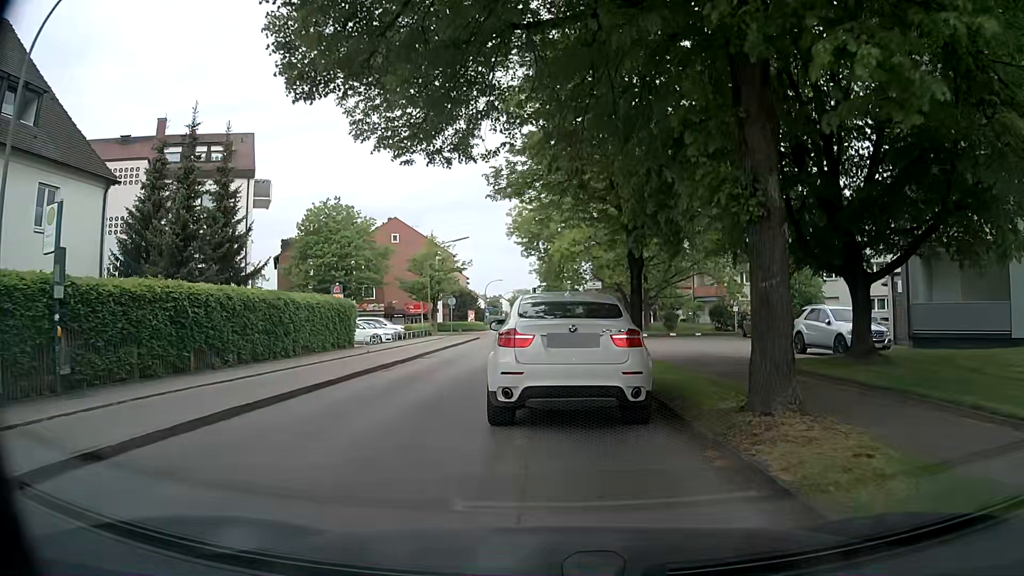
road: tertiary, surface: asphalt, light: Day
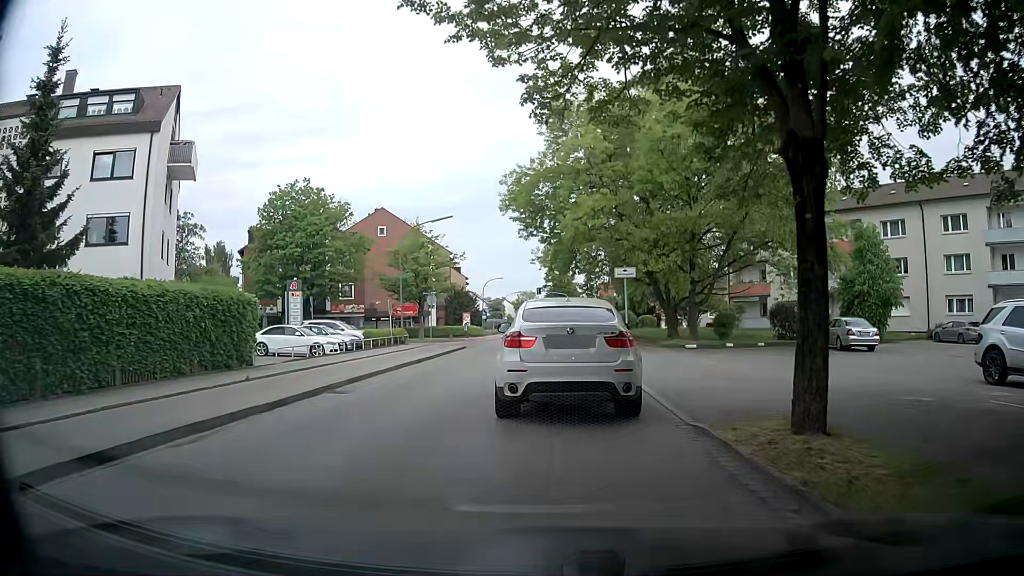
(0.0, +11.9) m; 0°
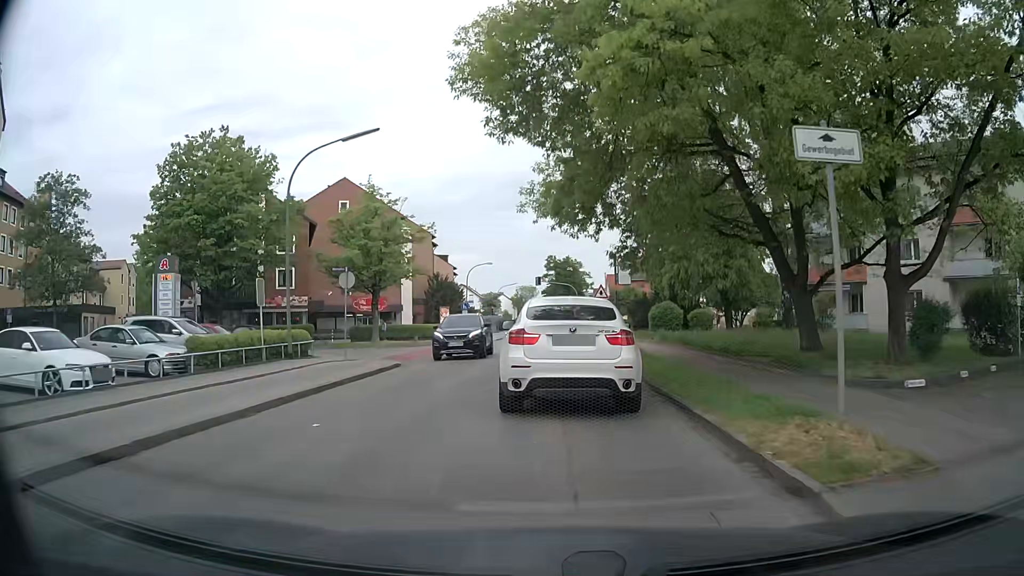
(-0.2, +17.9) m; 0°
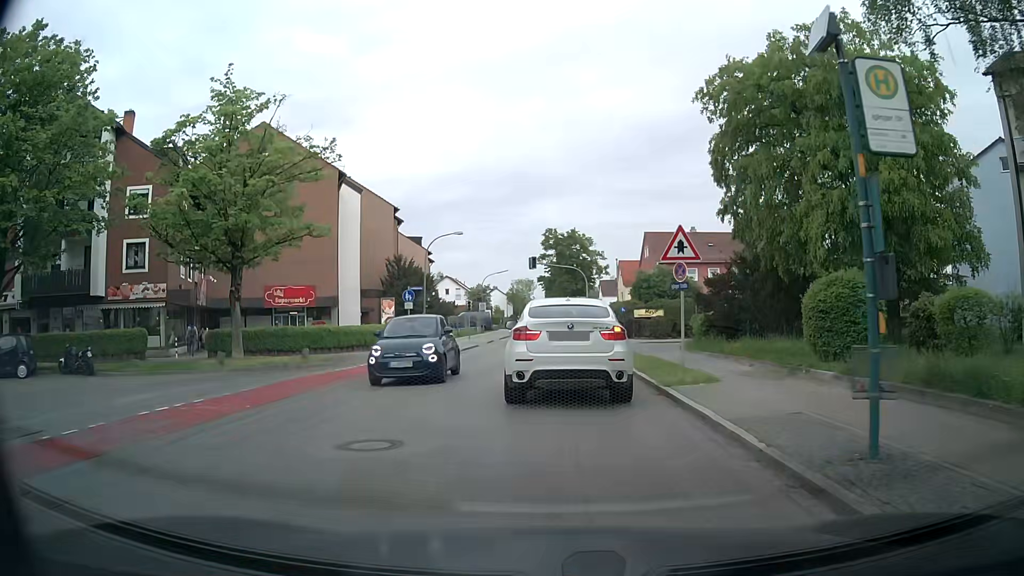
(-0.1, +21.7) m; -1°
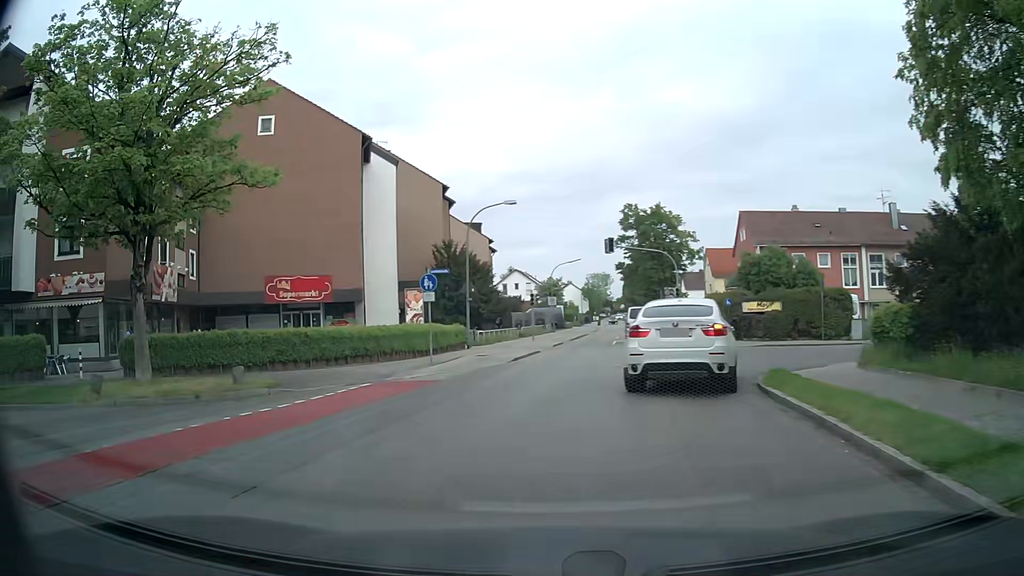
(0.0, +10.7) m; -6°
(-5, +8) (-14, +8) (-24, +4) (-33, 0) (-42, -4) (-52, -7) (-61, -10) (-71, -13) (-80, -16) (-90, -18) m
